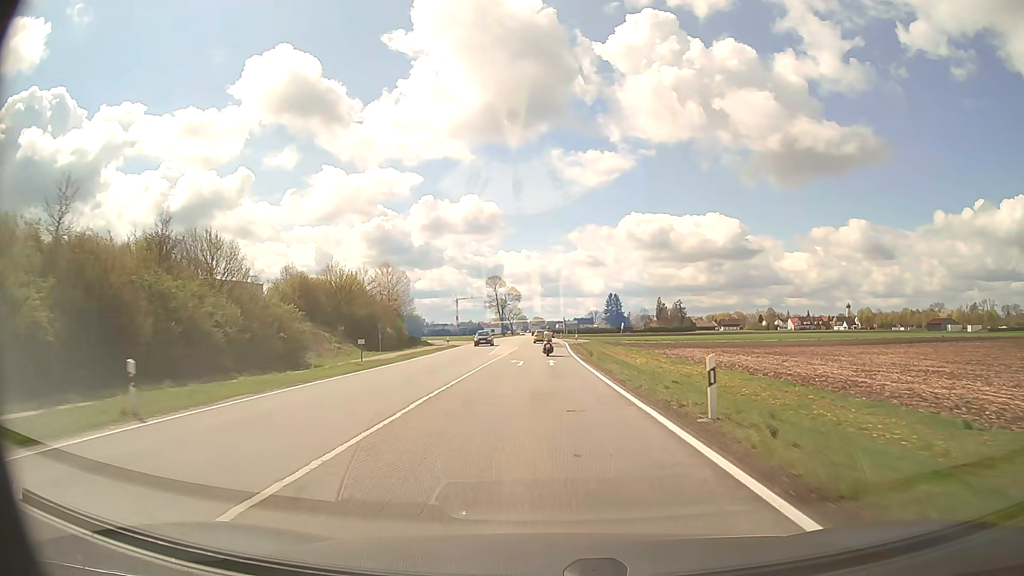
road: secondary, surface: asphalt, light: Day
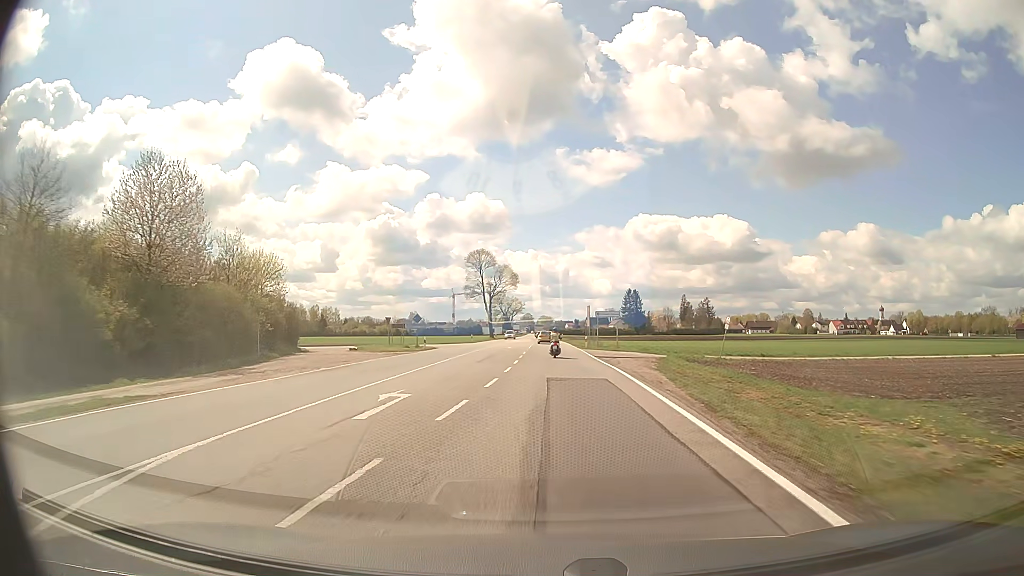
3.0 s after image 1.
(-0.5, +58.7) m; -1°
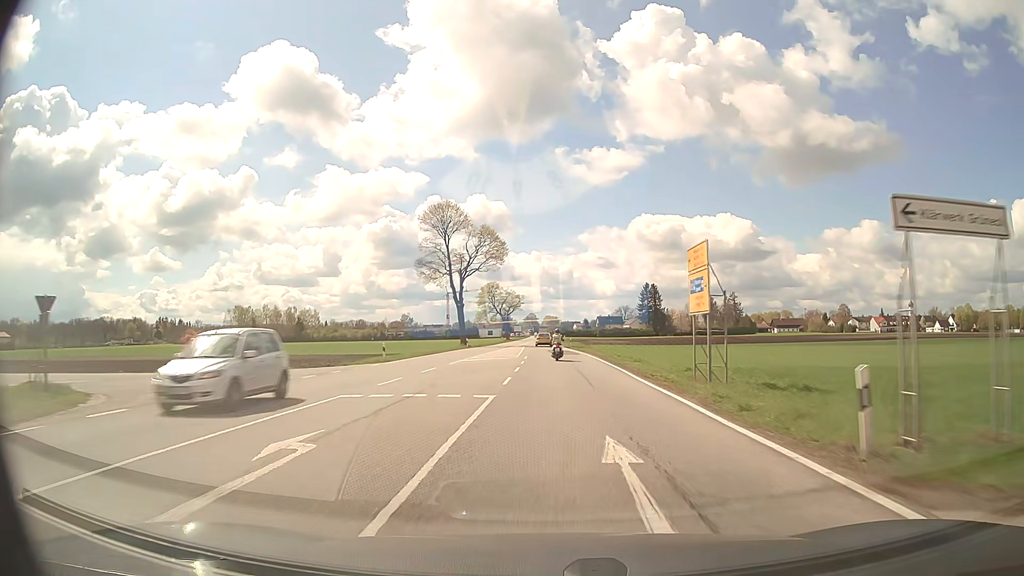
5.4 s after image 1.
(-0.3, +48.1) m; -1°
(0, +10) (0, +20) (0, +30) (0, +40) (0, +50) (0, +60) (-1, +70) (-1, +80) (-1, +90) (-1, +100) m
